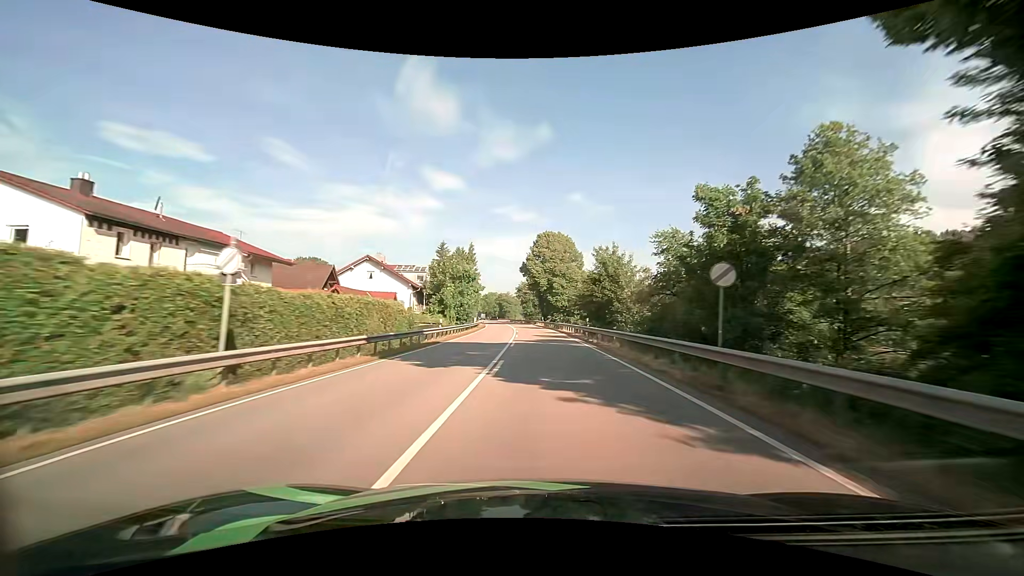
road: primary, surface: asphalt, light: Day
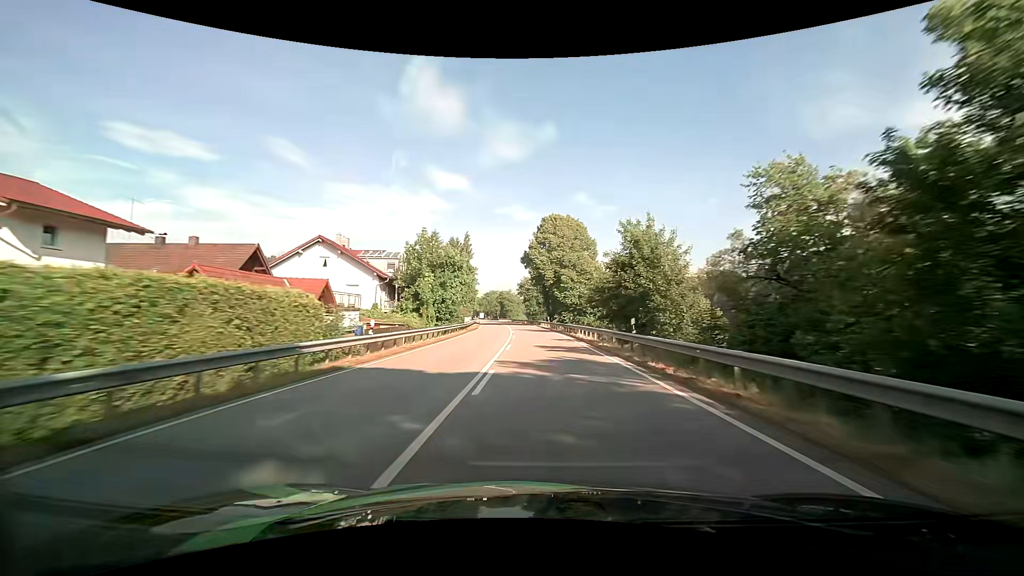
(-0.1, +14.8) m; -1°
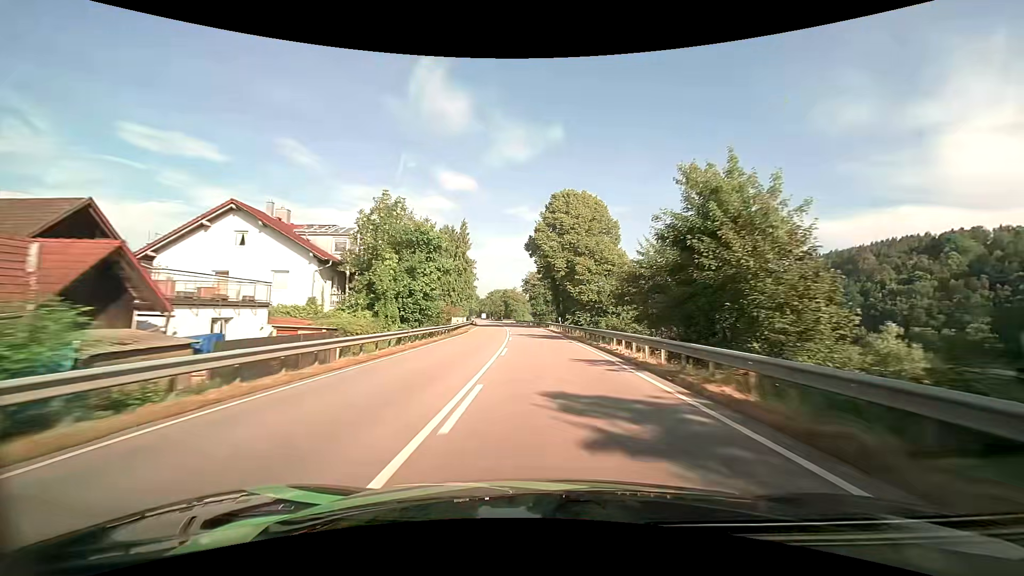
(-0.1, +14.9) m; -1°
(0, +10) (0, +20) (0, +30) (-1, +40) (-1, +50) (-2, +60) (-3, +70) (-4, +80) (-5, +90) (-6, +100) m
